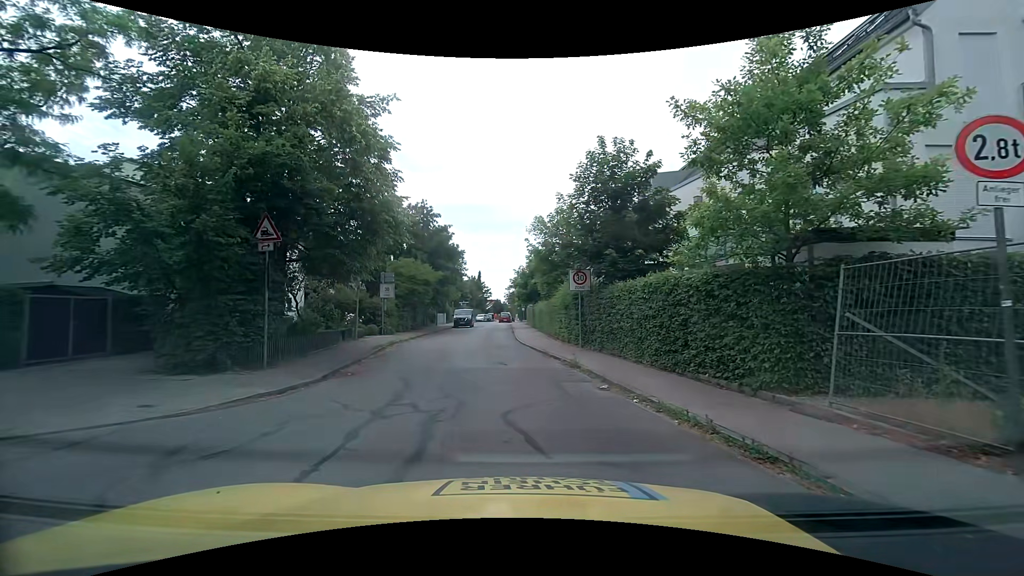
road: residential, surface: asphalt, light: Day
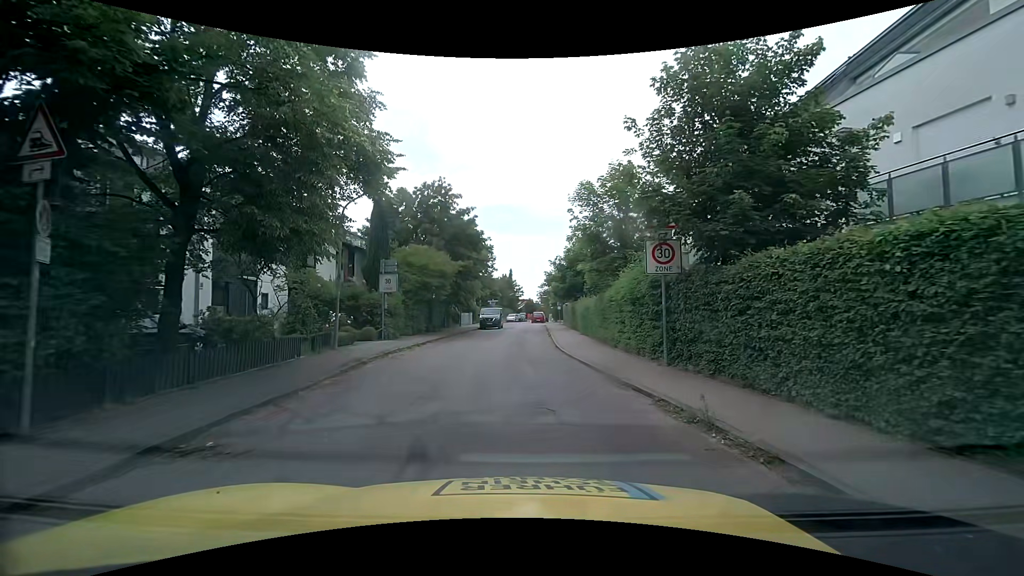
(-0.4, +7.2) m; -4°
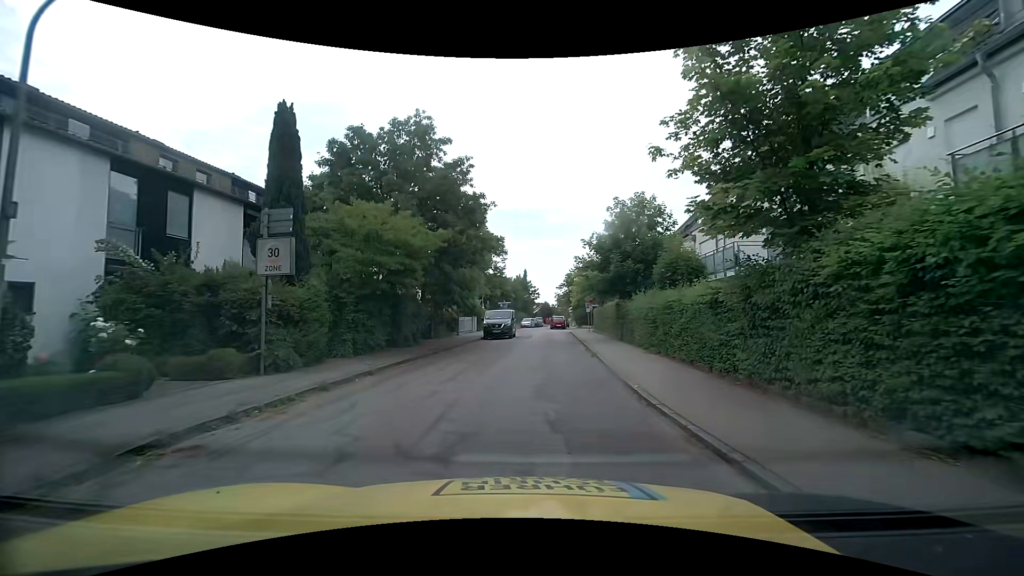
(-0.4, +12.3) m; -2°
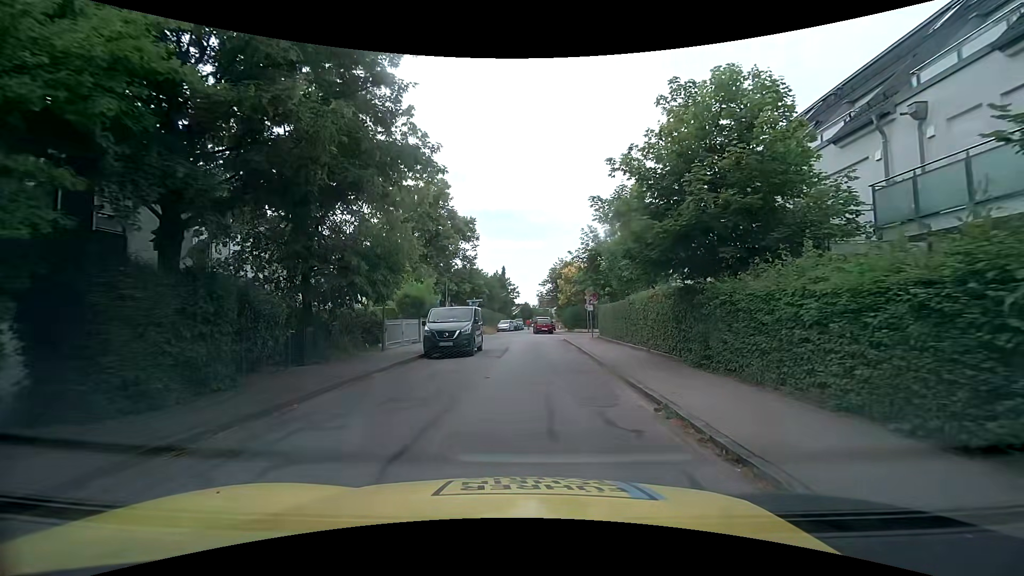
(+0.4, +13.7) m; +3°
